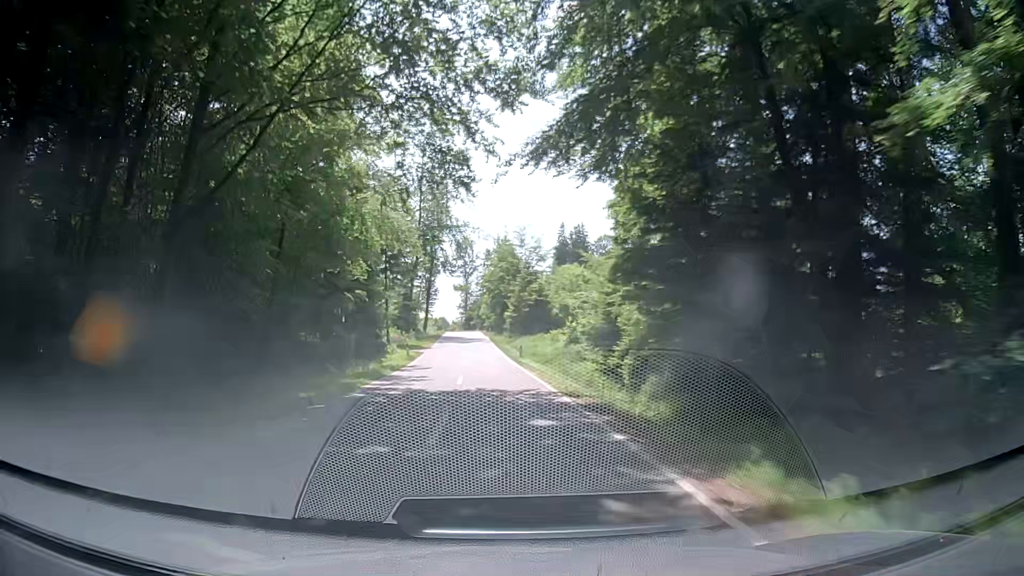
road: tertiary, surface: asphalt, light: Day
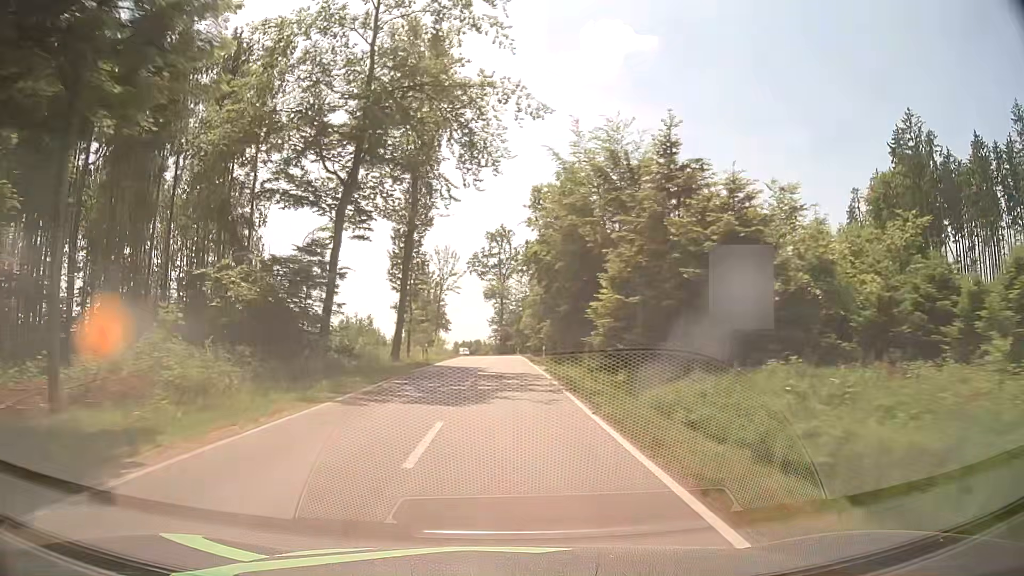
(-1.5, +49.2) m; -3°
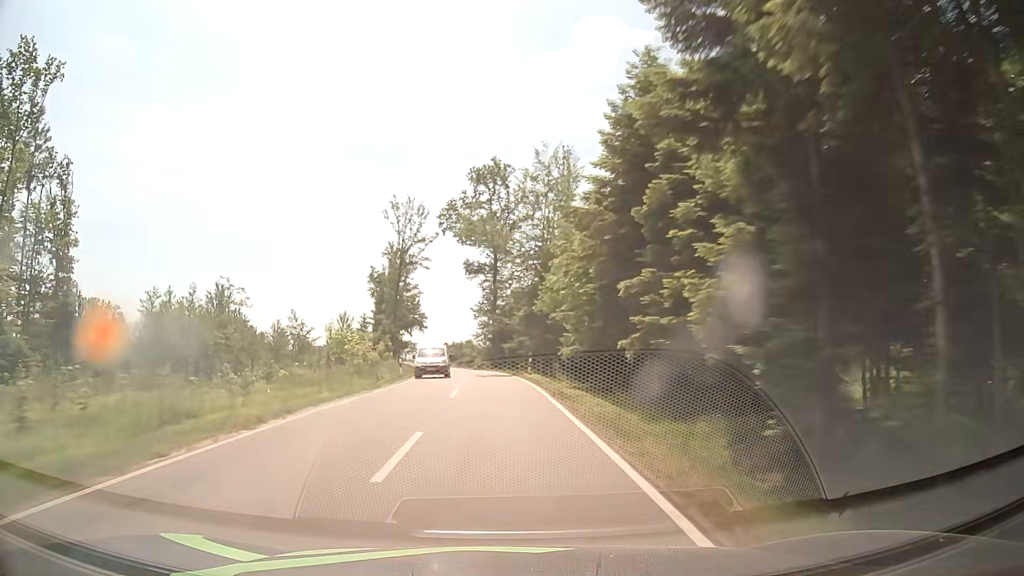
(+0.3, +48.9) m; 0°
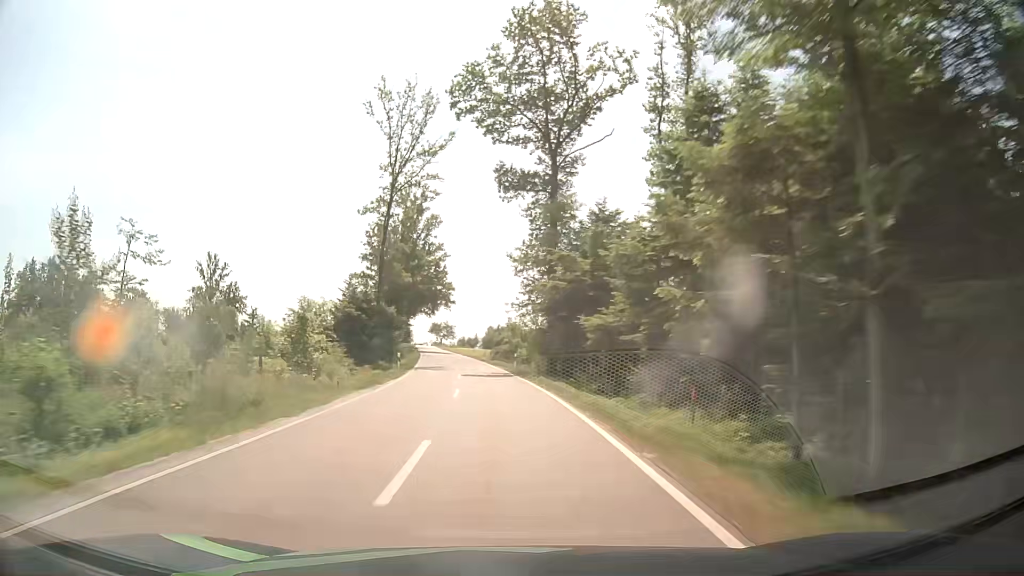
(-0.9, +37.0) m; -4°
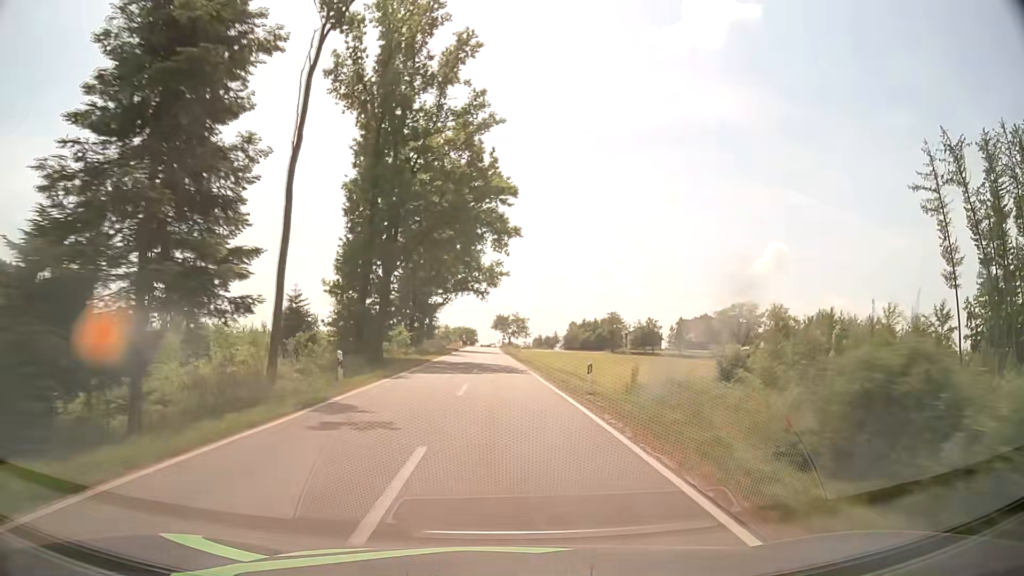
(-3.9, +61.6) m; -6°
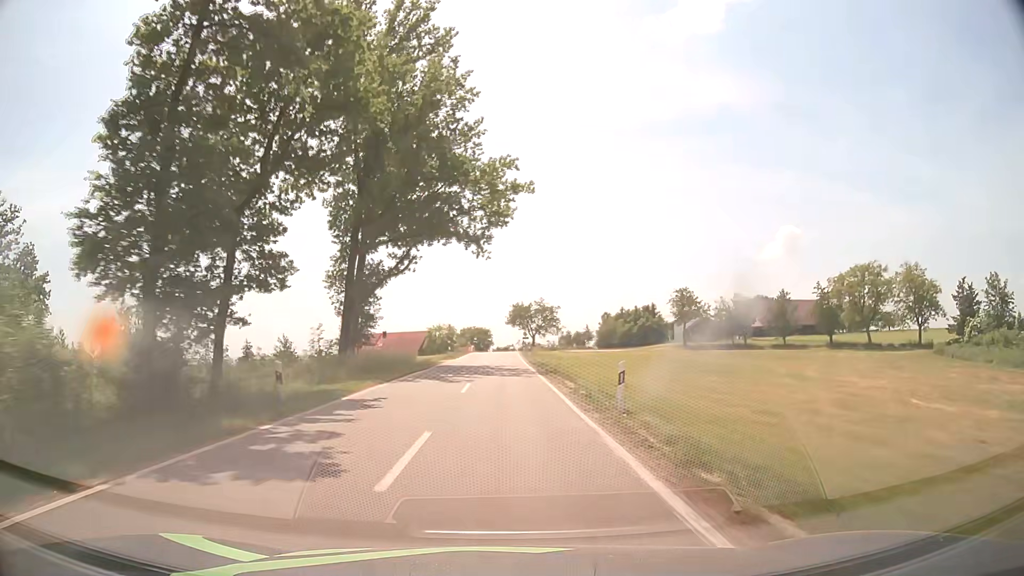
(-0.7, +46.1) m; -2°
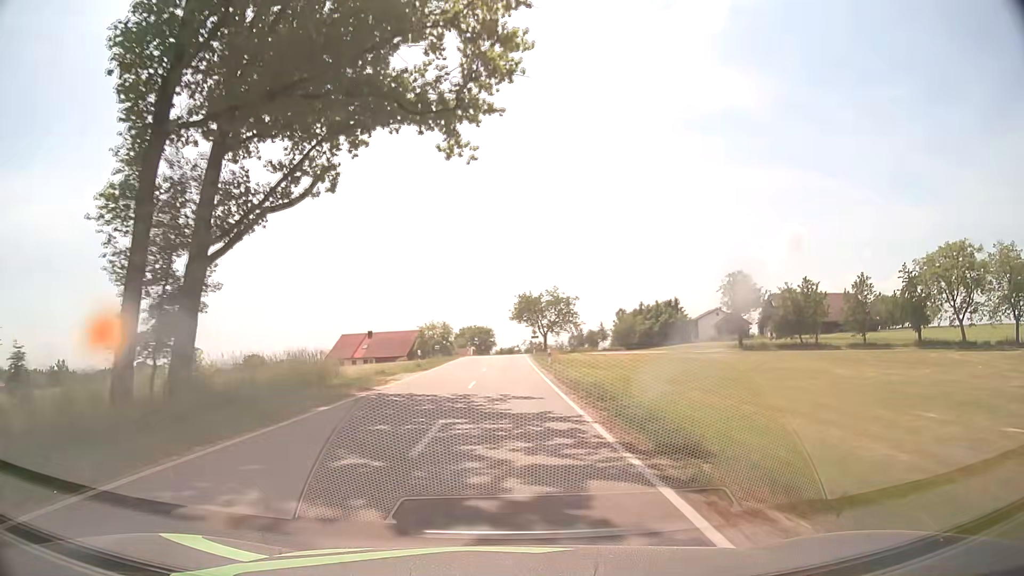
(-0.1, +22.3) m; -1°
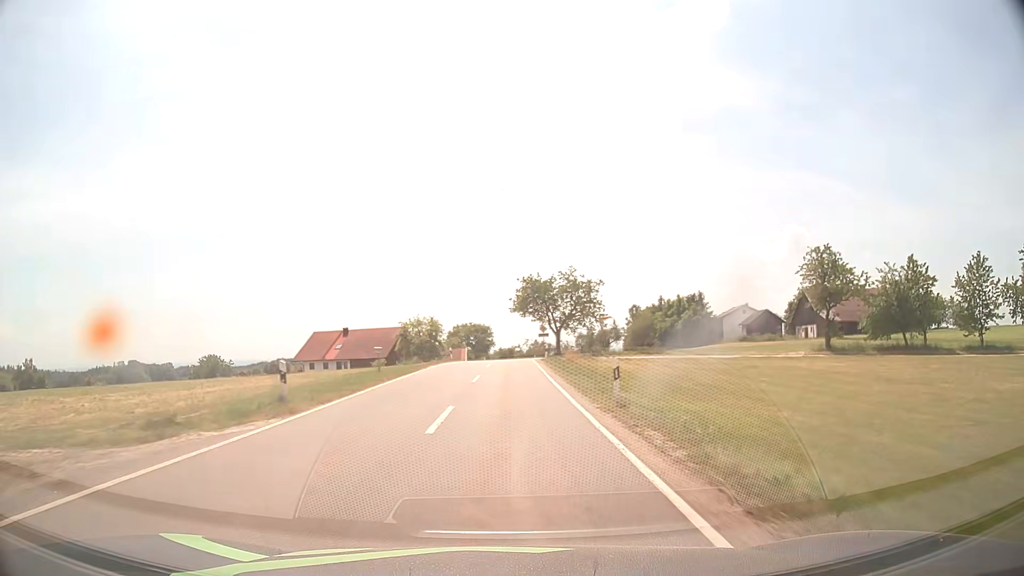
(+0.2, +22.0) m; +1°
(0, +10) (0, +20) (0, +30) (0, +40) (0, +50) (0, +60) (0, +70) (+1, +80) (+1, +90) (+1, +100) m
